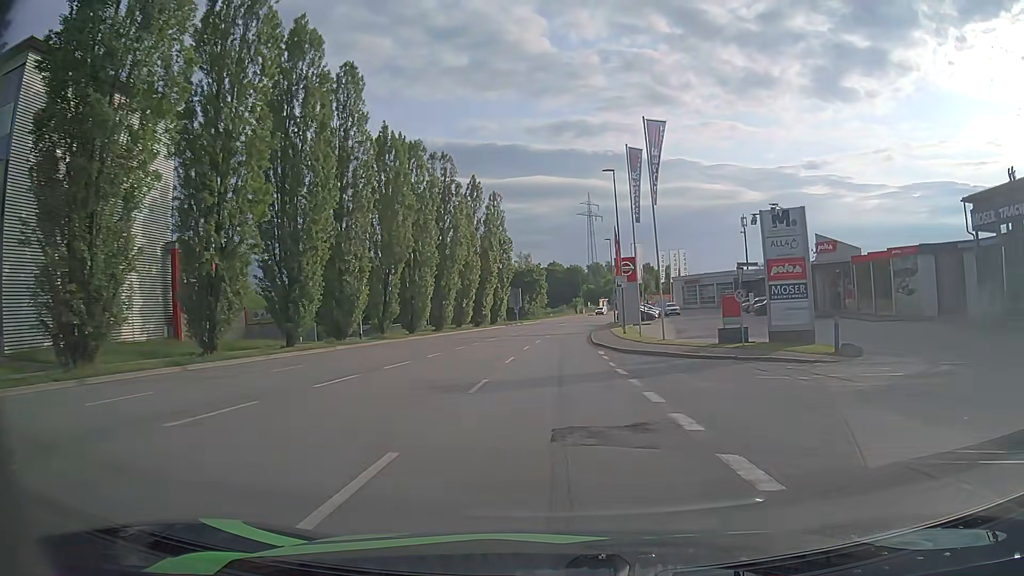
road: tertiary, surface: asphalt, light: Day
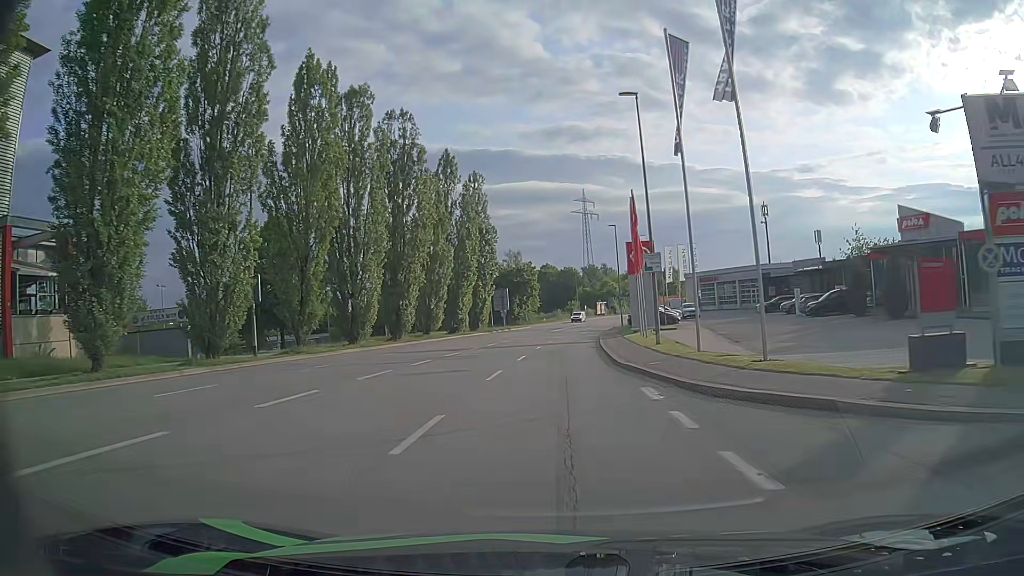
(+0.1, +15.2) m; +1°
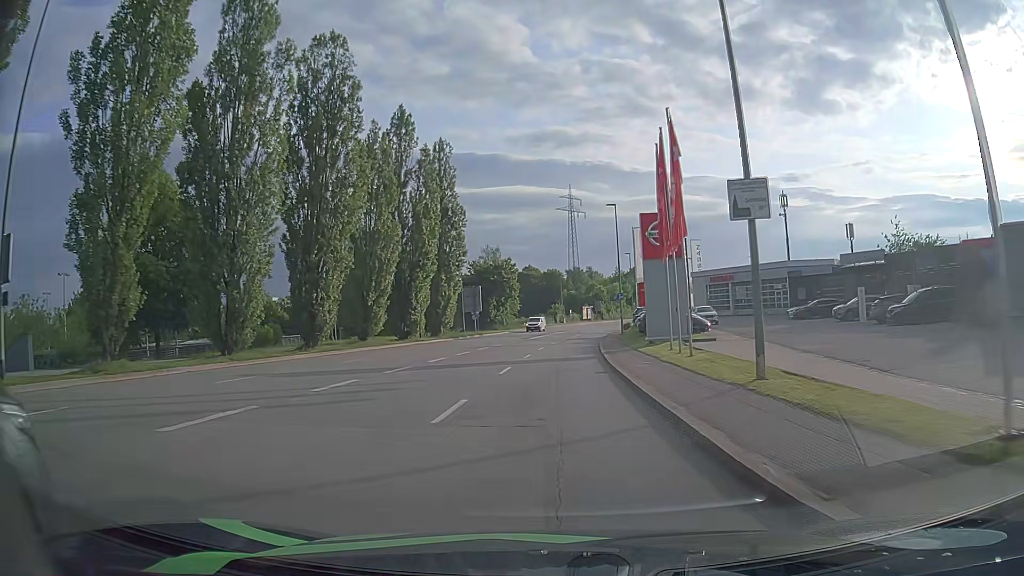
(0.0, +14.7) m; +1°
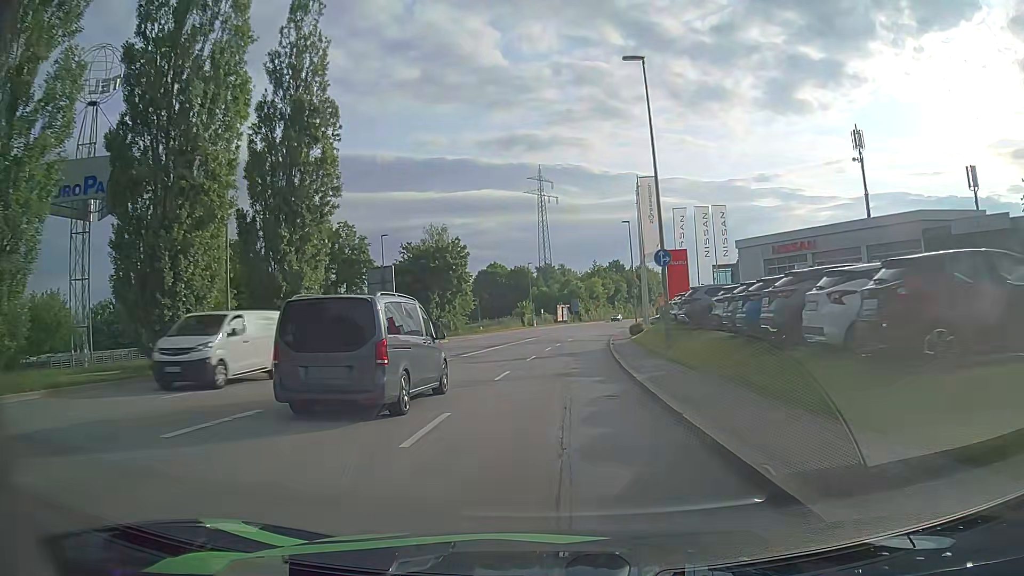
(+0.6, +30.0) m; +2°
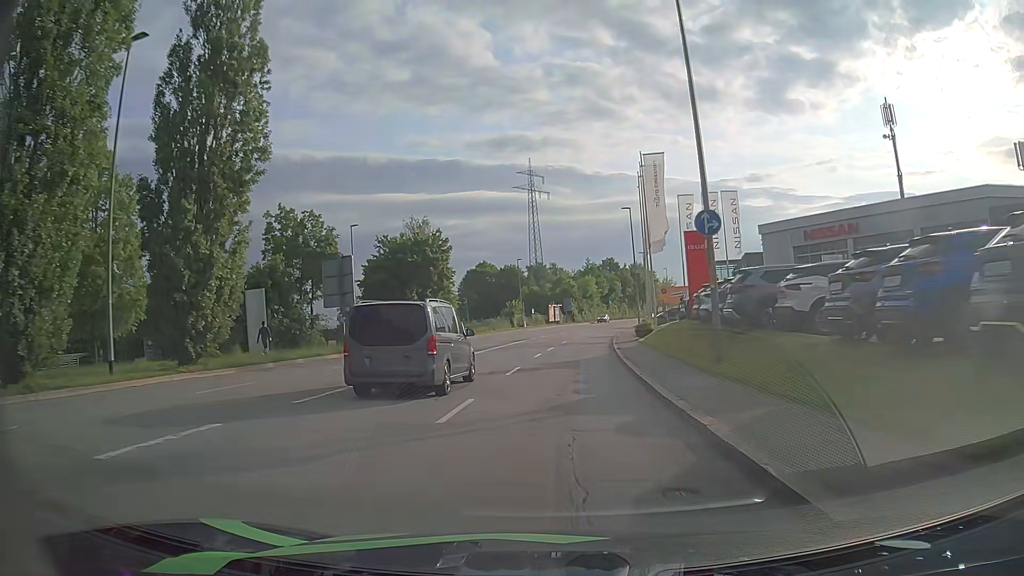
(0.0, +7.6) m; 0°
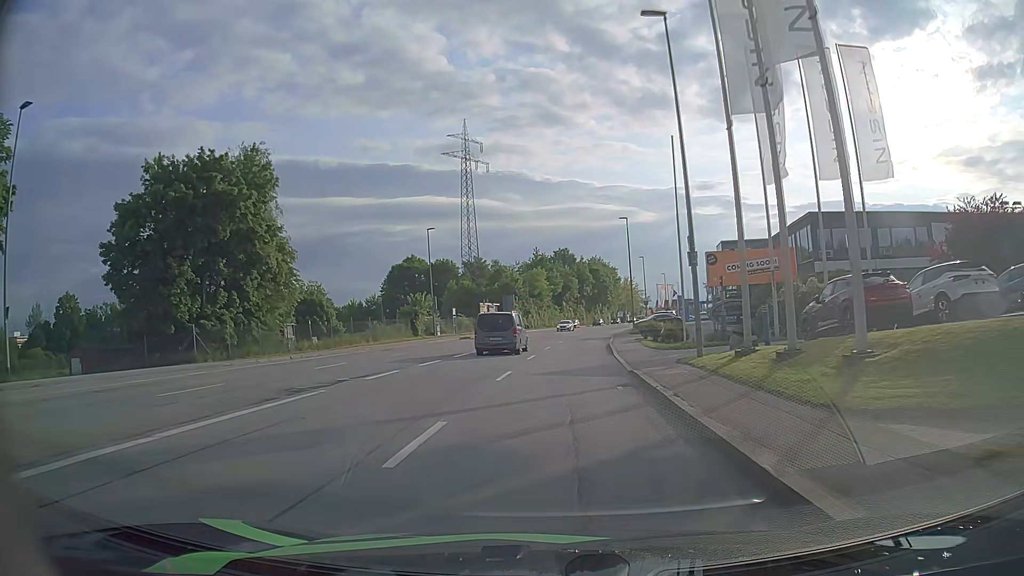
(+2.0, +36.7) m; +5°
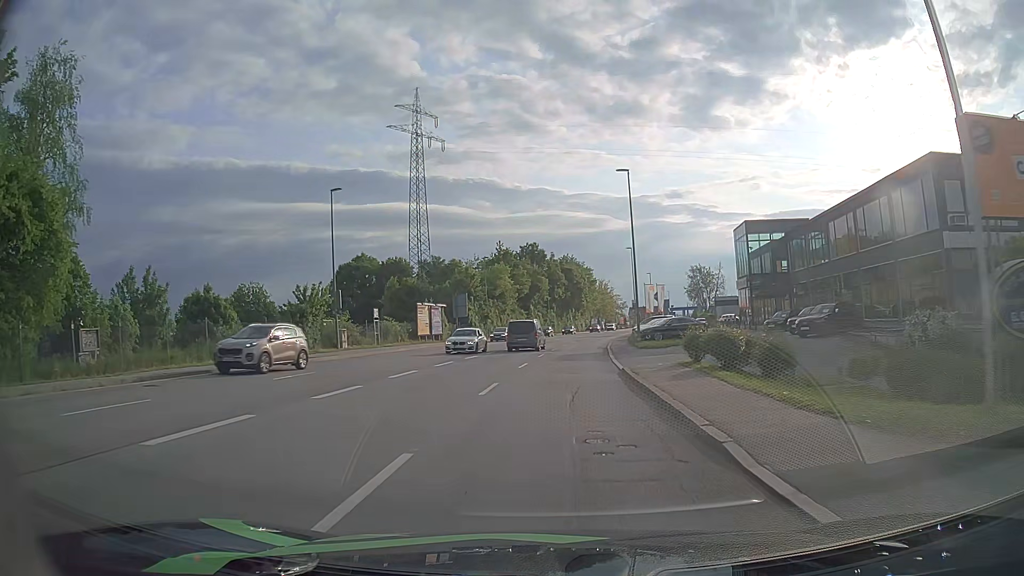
(+0.5, +21.4) m; +3°
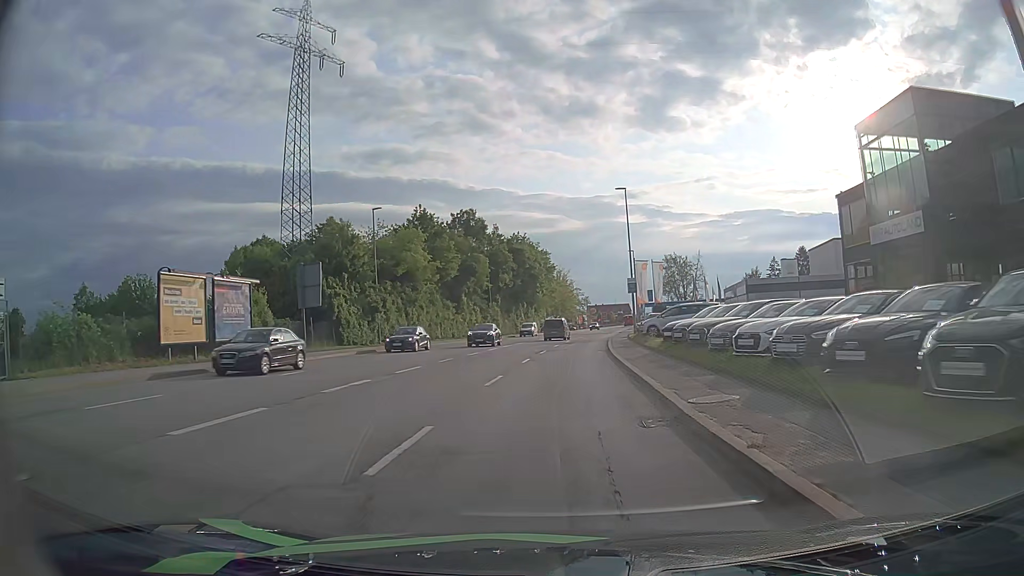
(+1.4, +35.6) m; +4°
(0, +10) (0, +20) (+1, +30) (+2, +40) (+2, +50) (+3, +60) (+5, +70) (+6, +80) (+8, +90) (+9, +99) m
